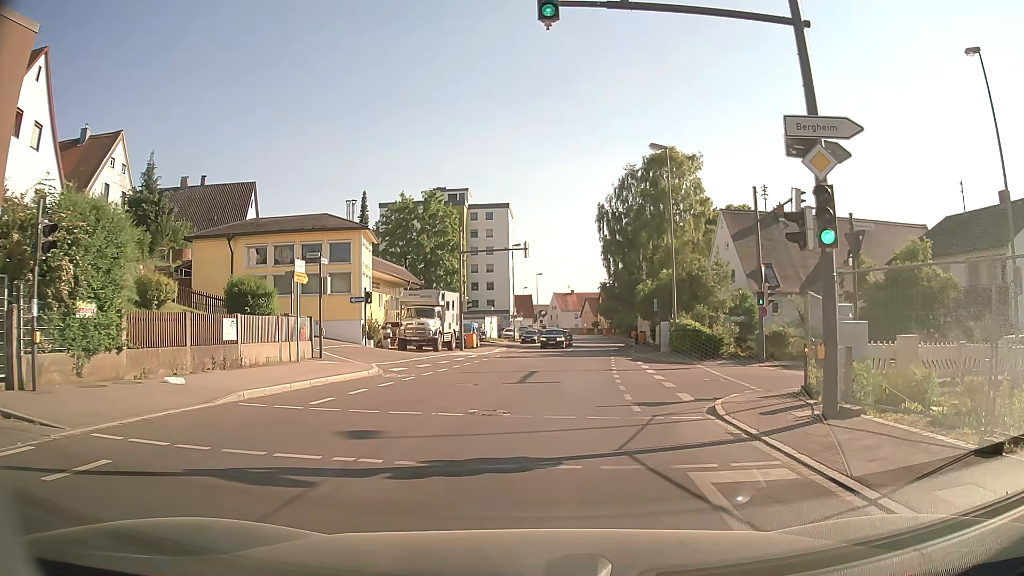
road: secondary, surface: asphalt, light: Day
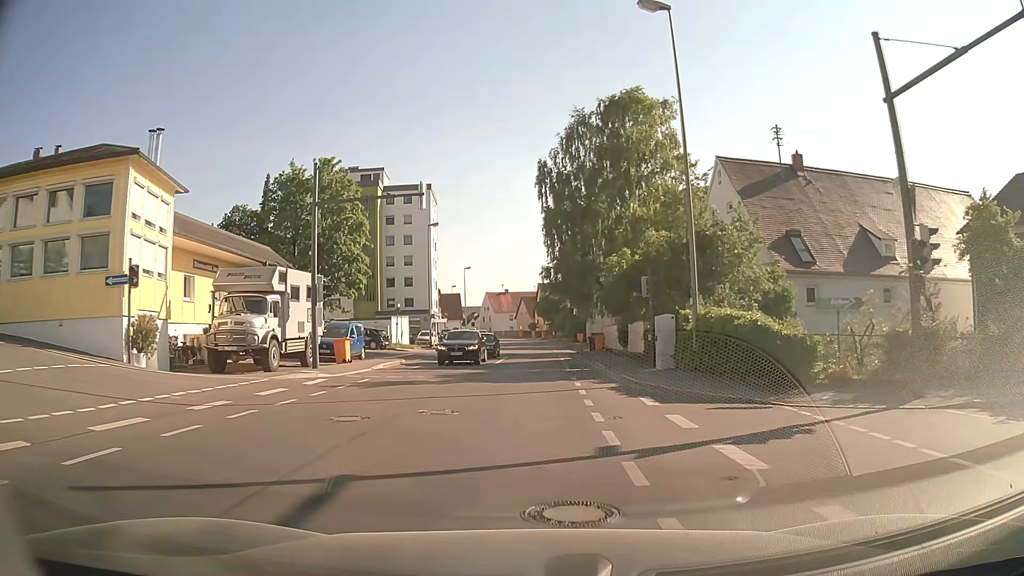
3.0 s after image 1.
(+0.8, +17.4) m; +4°
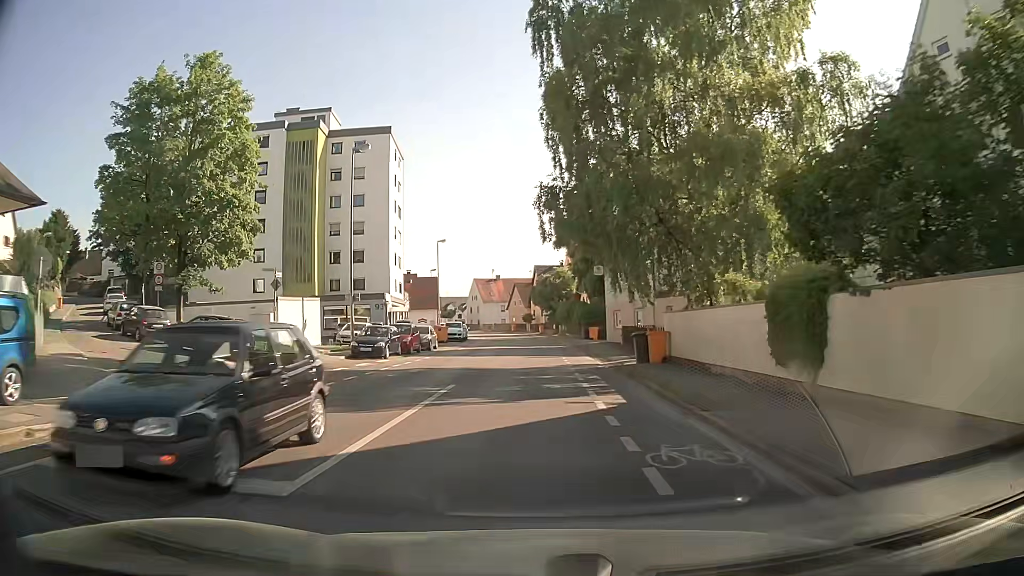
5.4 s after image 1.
(+0.4, +24.2) m; +1°
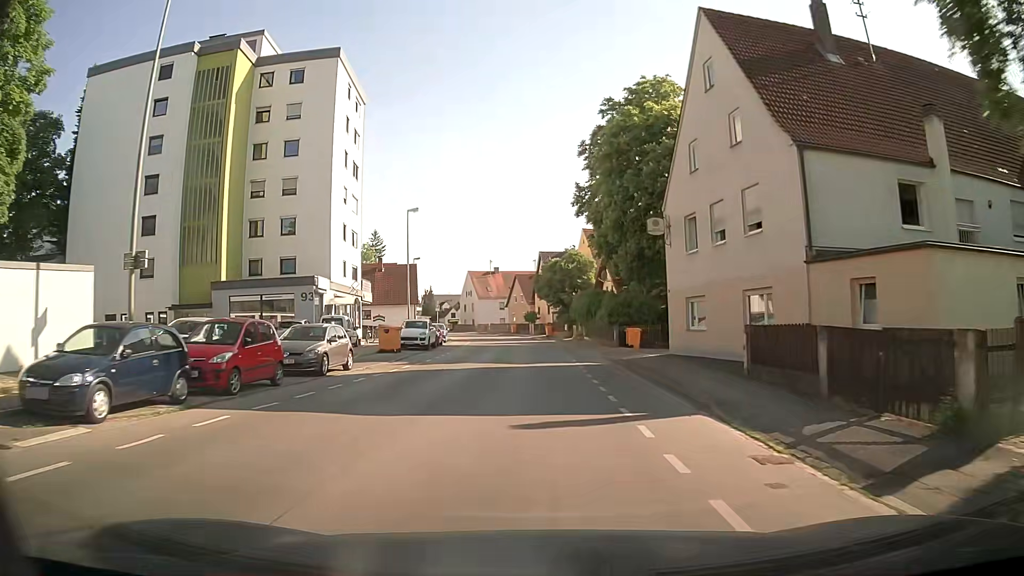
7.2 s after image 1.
(-0.3, +20.9) m; -1°
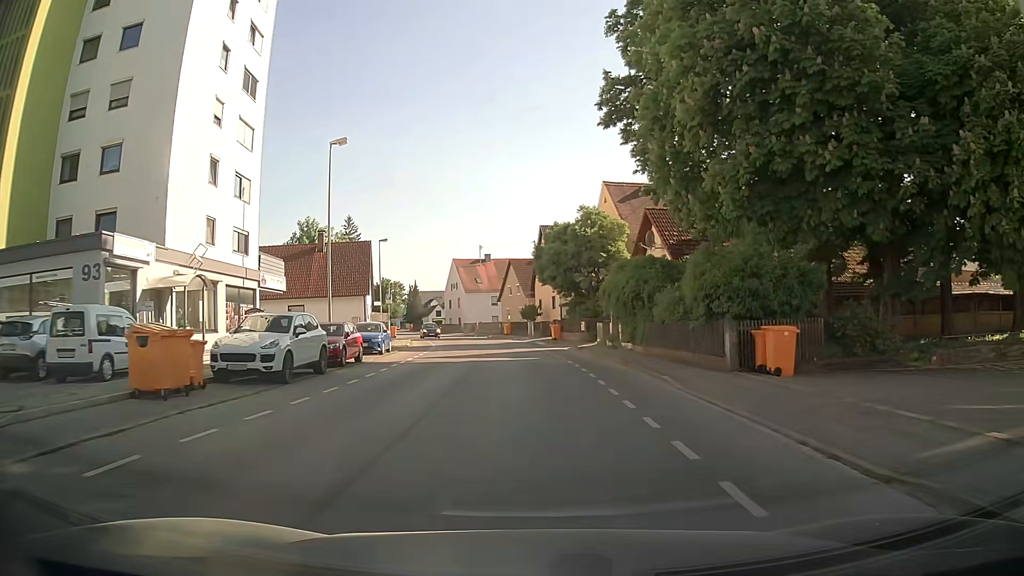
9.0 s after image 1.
(+0.2, +21.6) m; 0°
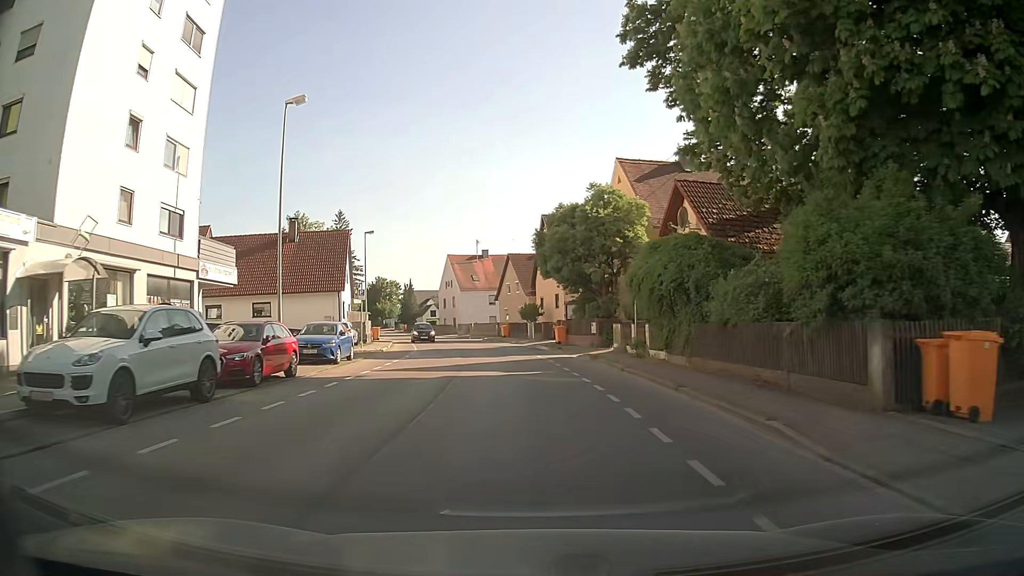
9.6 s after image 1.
(+0.1, +7.0) m; +1°
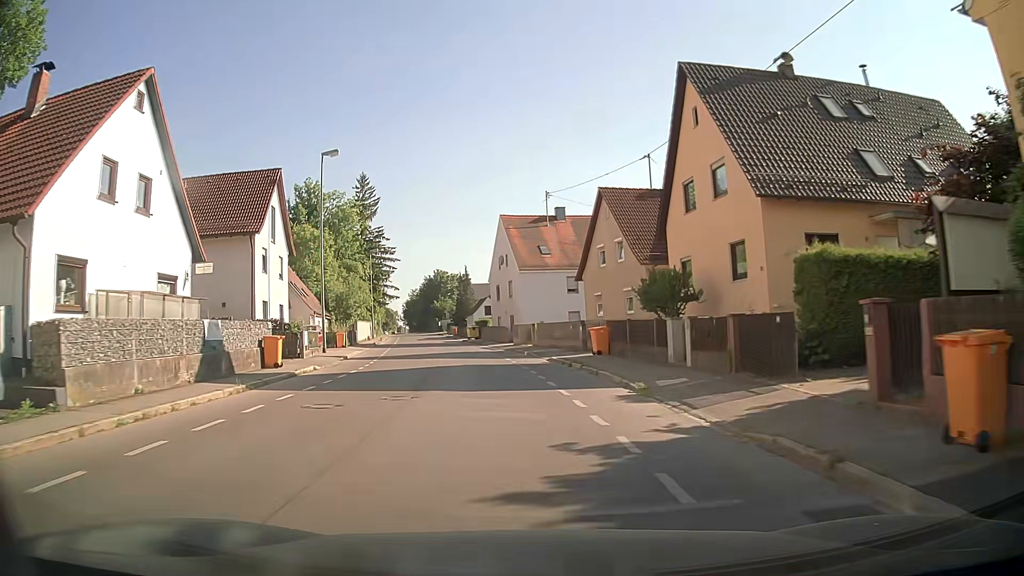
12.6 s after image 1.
(-1.5, +34.5) m; -7°
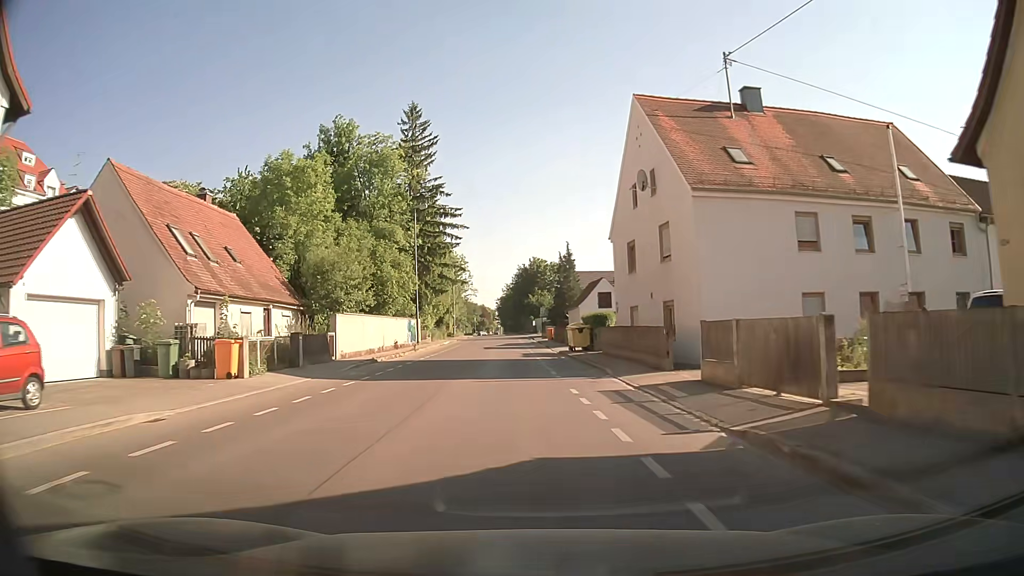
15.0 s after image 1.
(-2.5, +31.0) m; -9°
(0, +10) (0, +20) (-1, +30) (-1, +40) (-1, +50) (-2, +60) (-2, +70) (-3, +80) (-3, +90) (-4, +100) m
